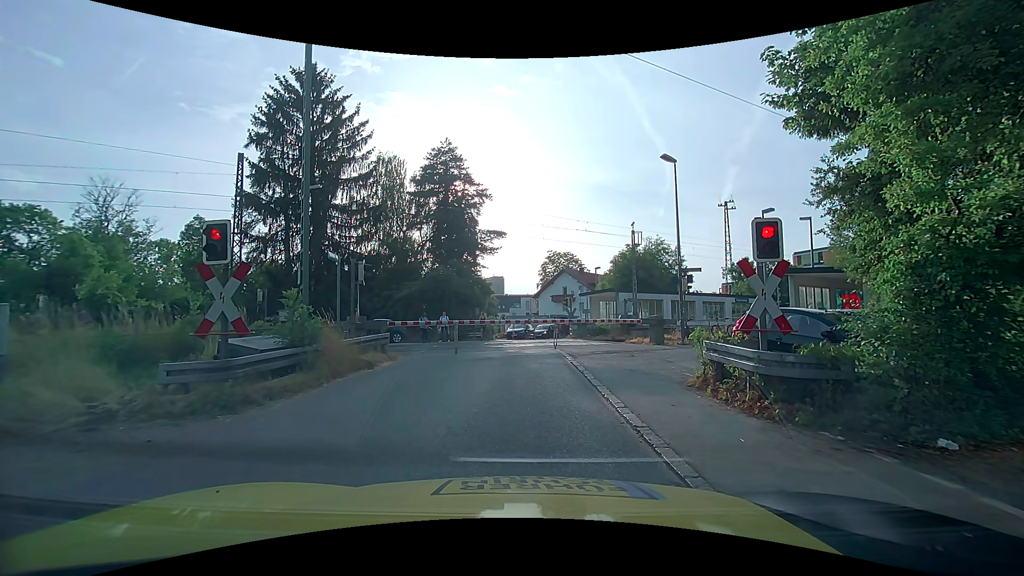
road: unclassified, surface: asphalt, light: Day
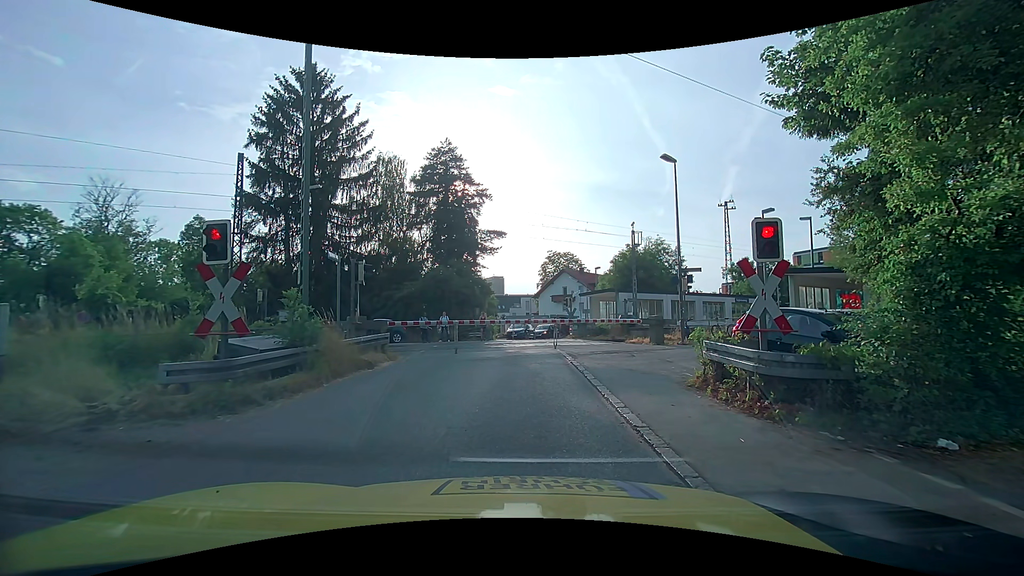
(0.0, 0.0) m; 0°
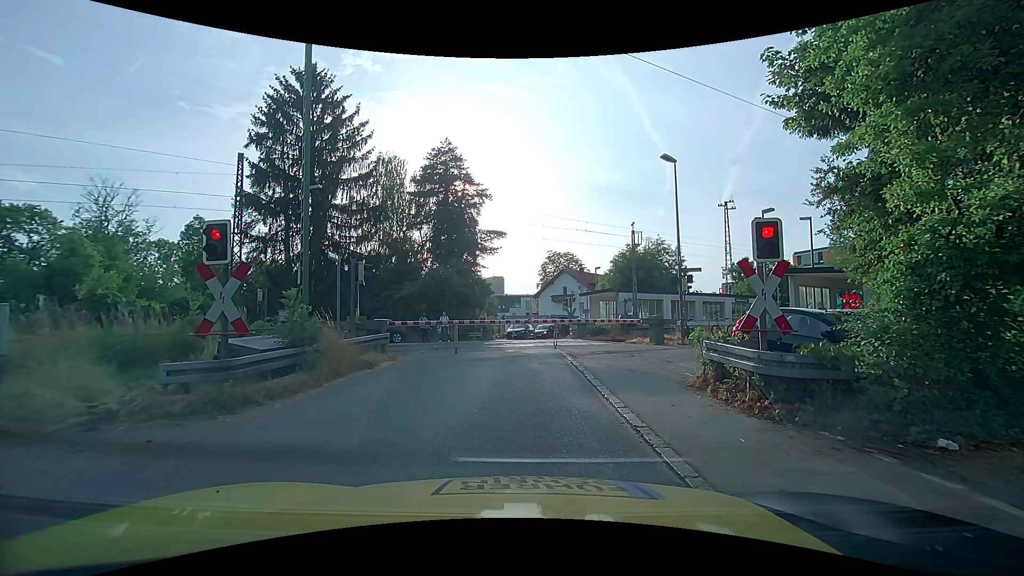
(0.0, 0.0) m; 0°
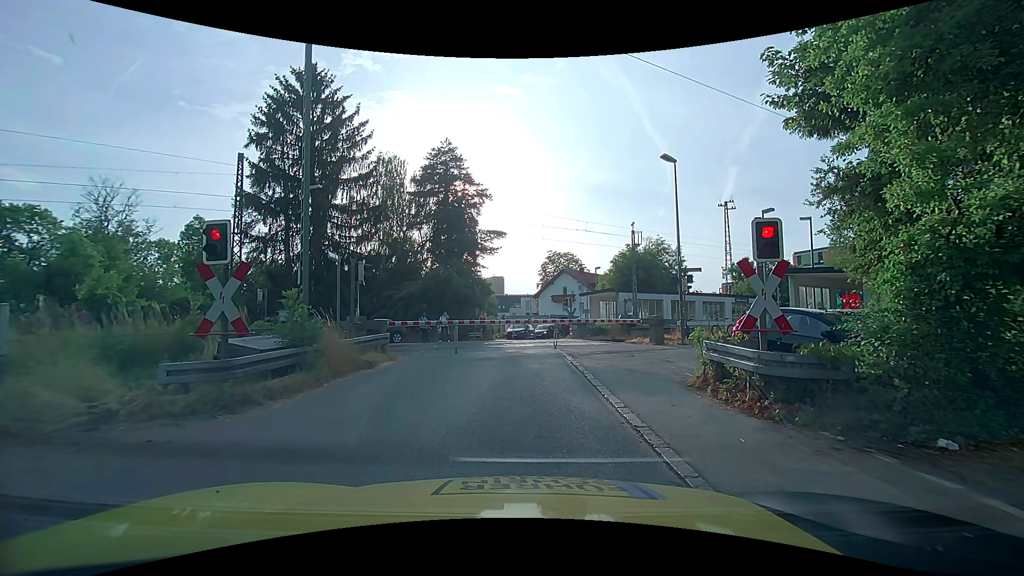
(0.0, 0.0) m; 0°
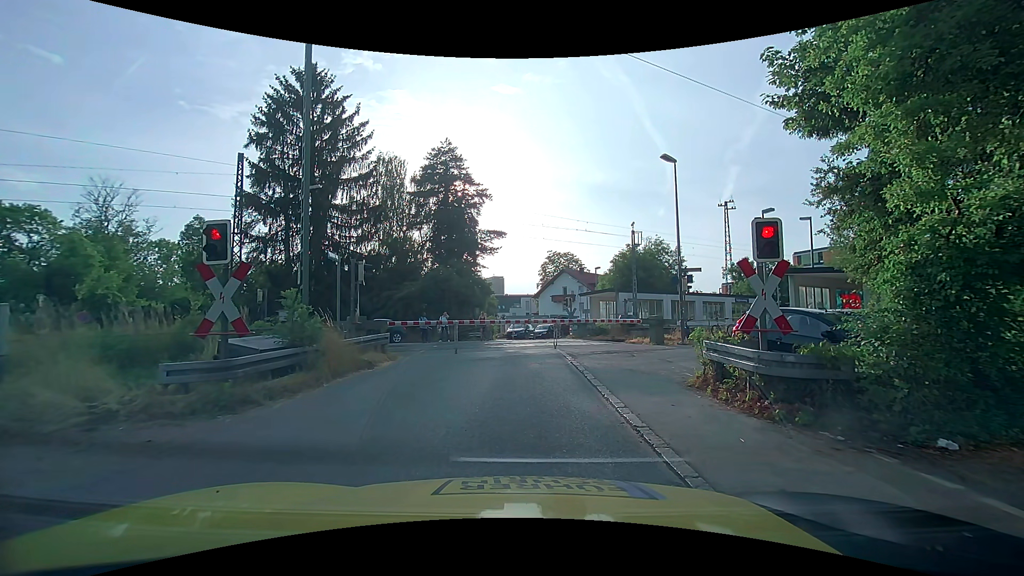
(0.0, 0.0) m; 0°
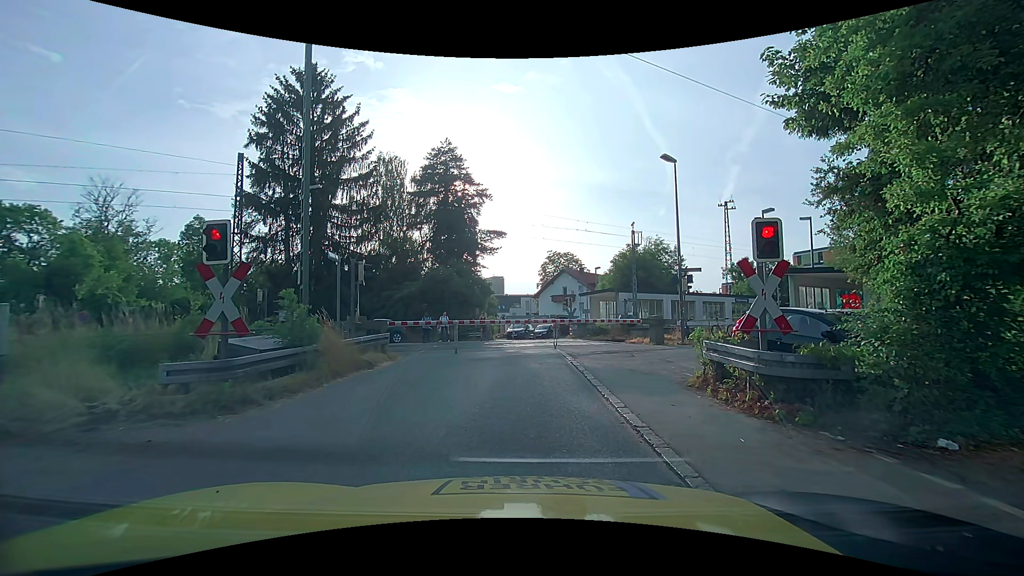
(0.0, 0.0) m; 0°
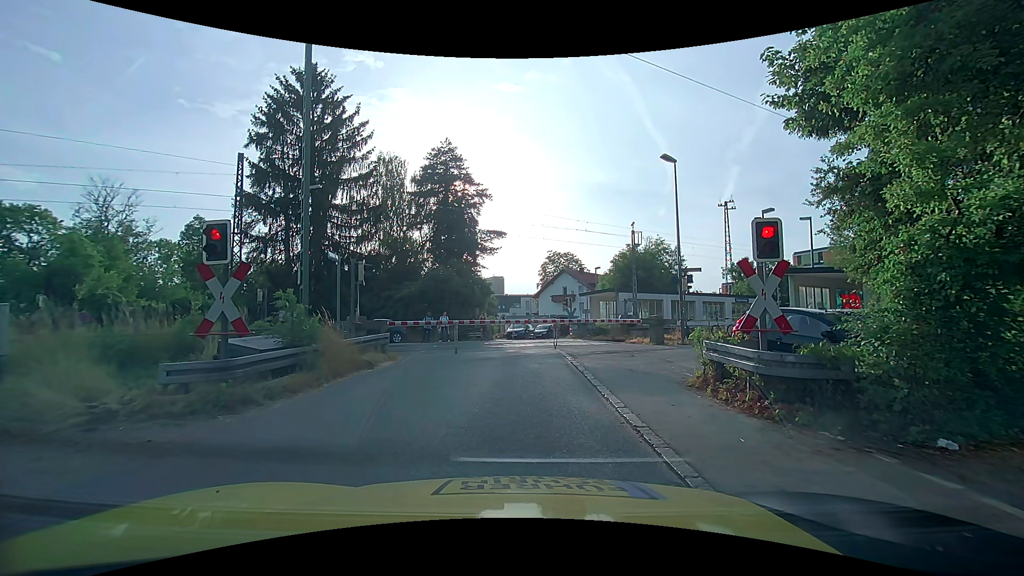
(0.0, 0.0) m; 0°
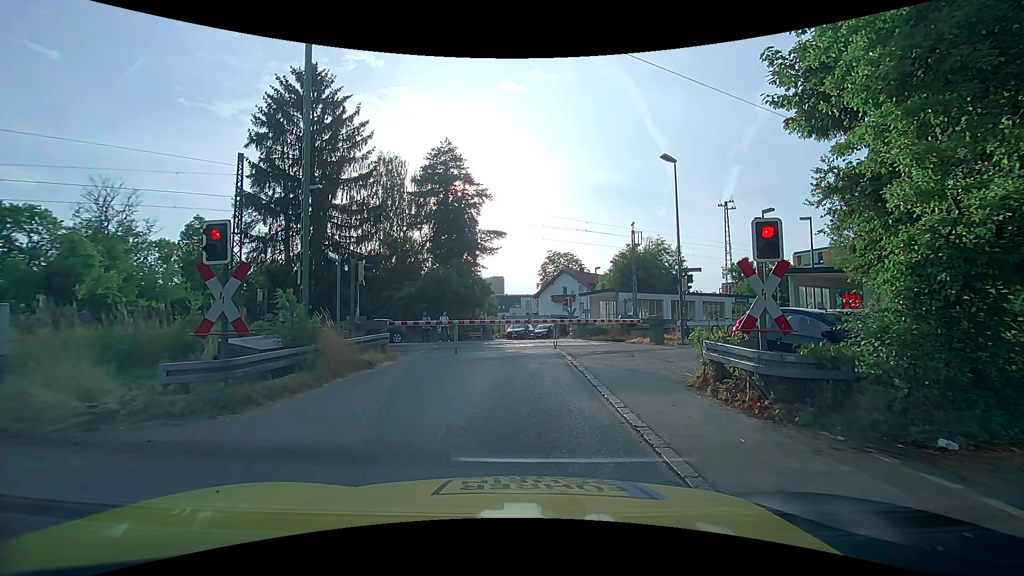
(0.0, 0.0) m; 0°
